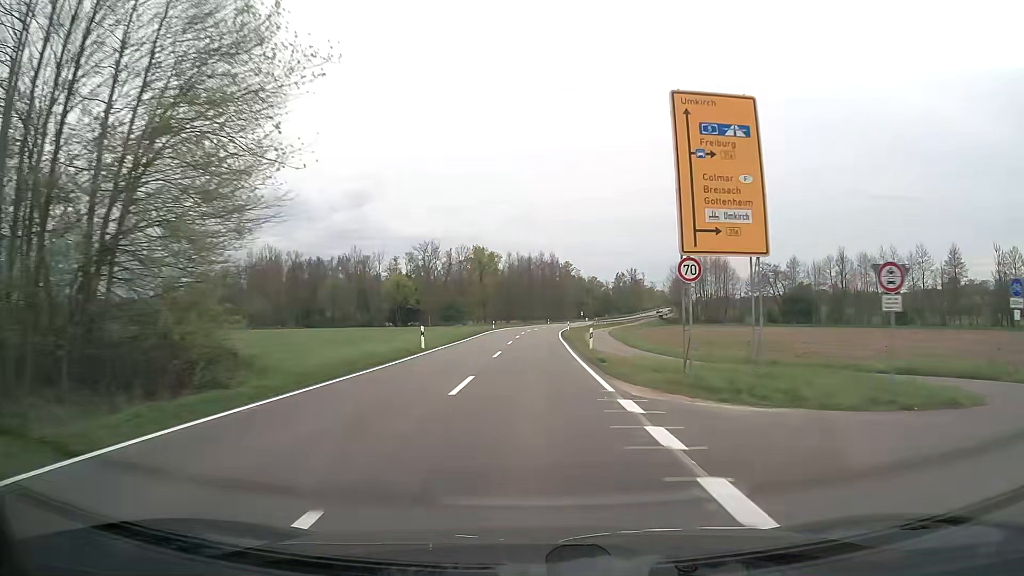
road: secondary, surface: asphalt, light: Day
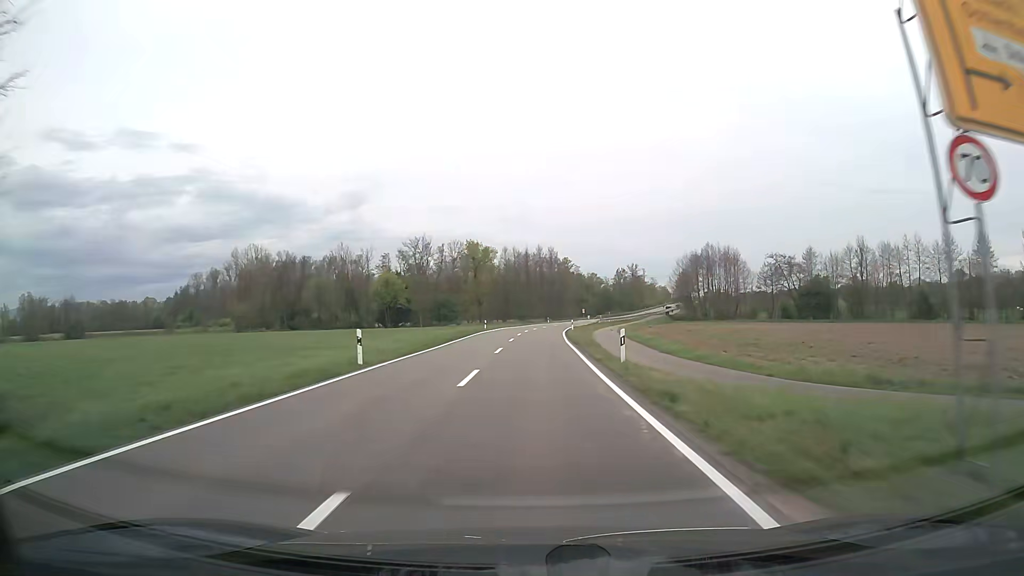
(0.0, +11.2) m; 0°
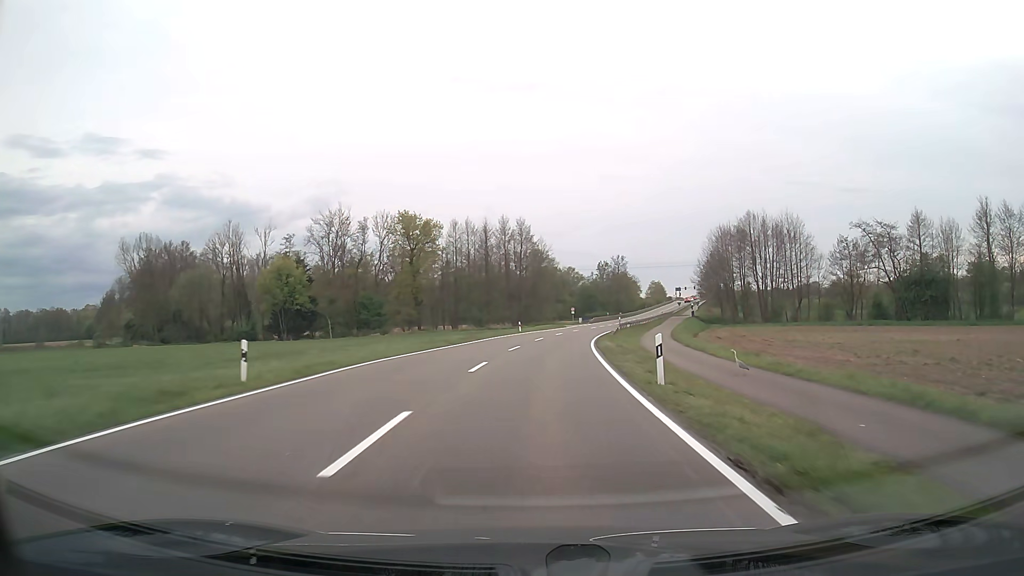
(+0.8, +55.5) m; +3°
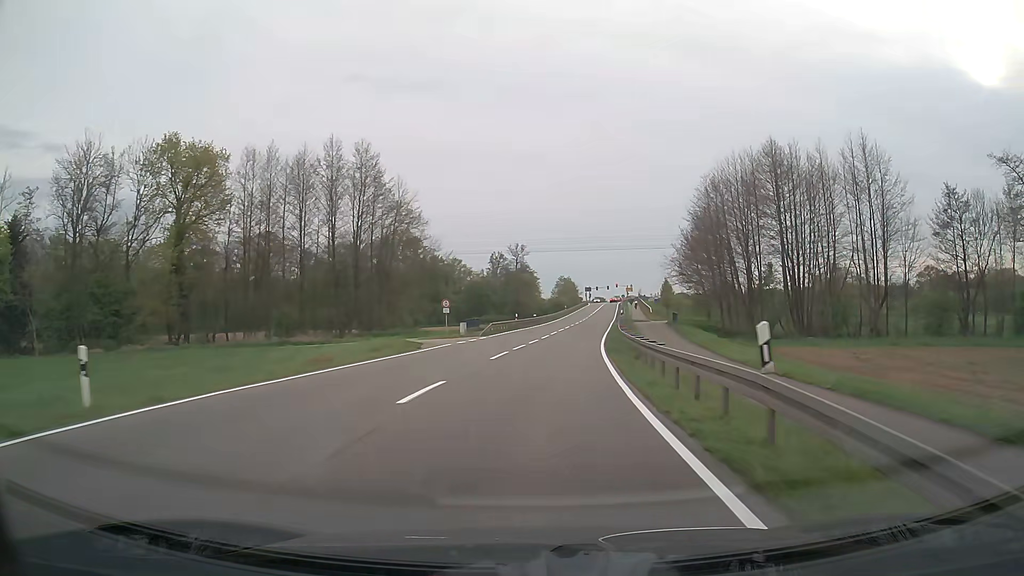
(+4.2, +54.6) m; +9°
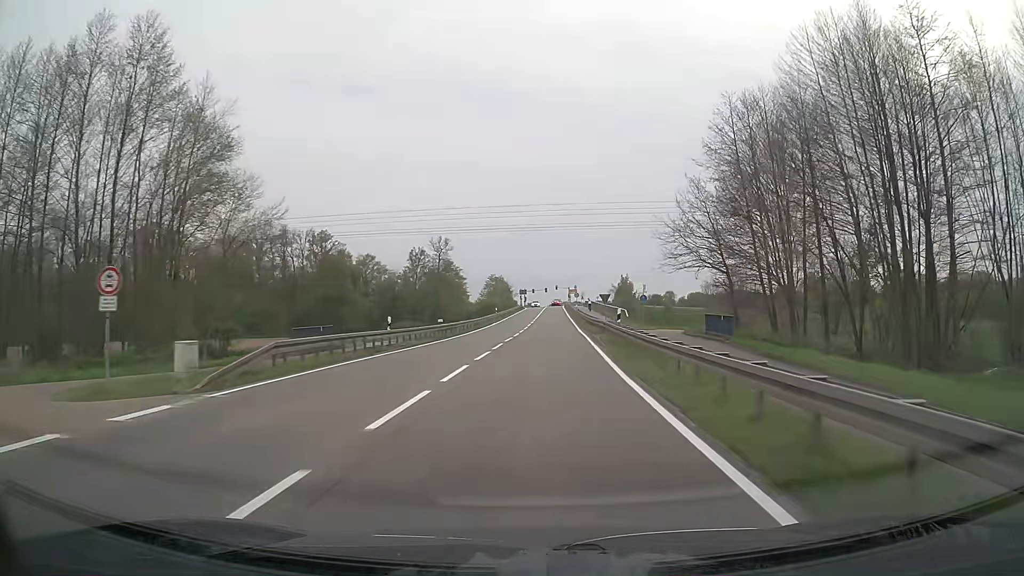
(+1.7, +32.7) m; +6°
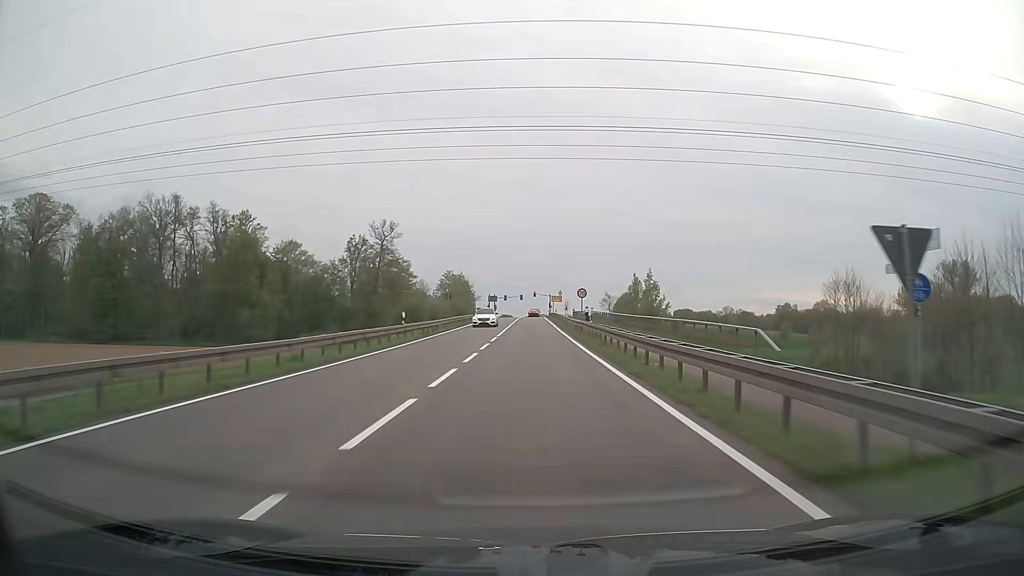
(+1.1, +42.9) m; +2°
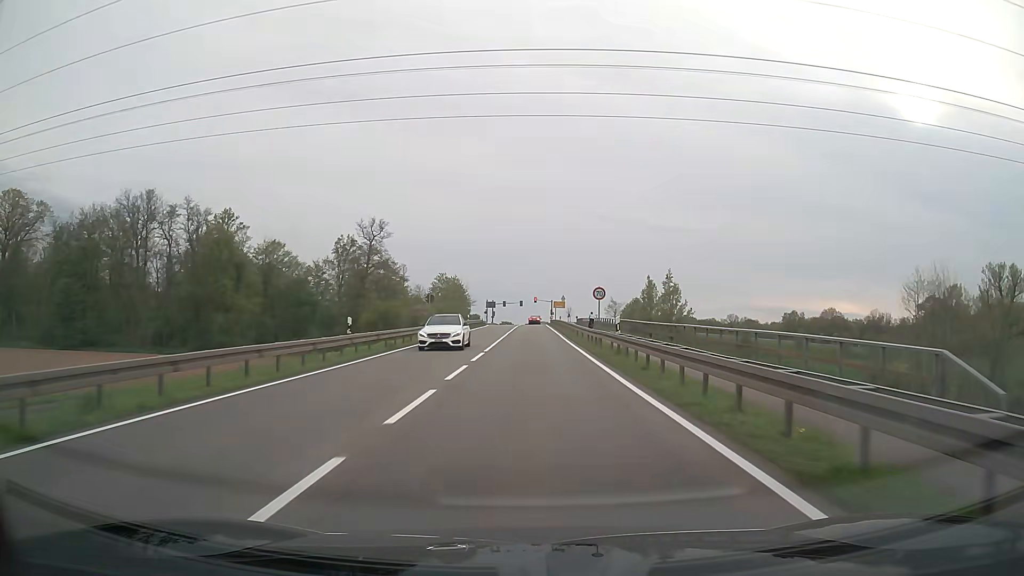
(0.0, +10.1) m; 0°
